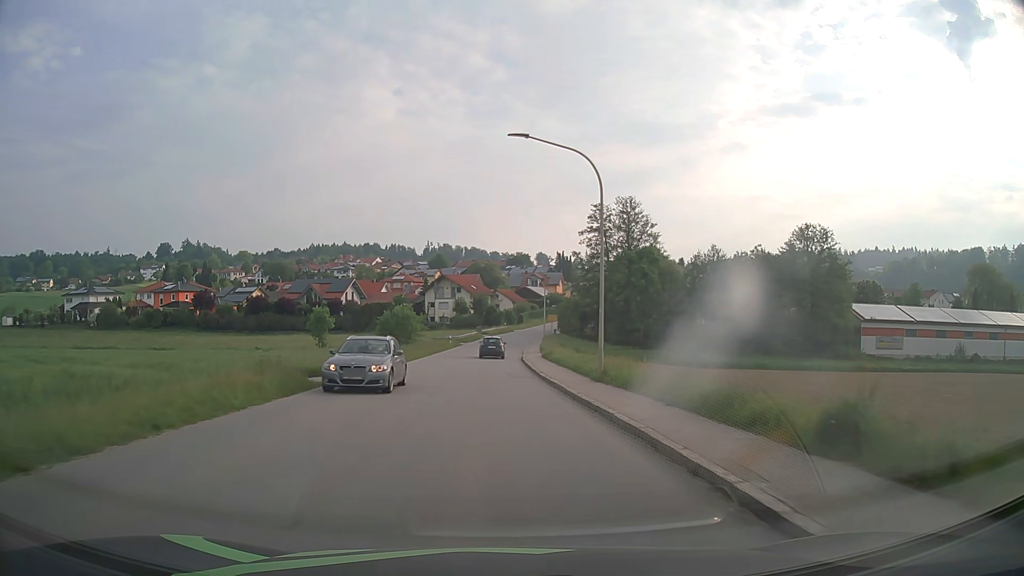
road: tertiary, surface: asphalt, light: Day
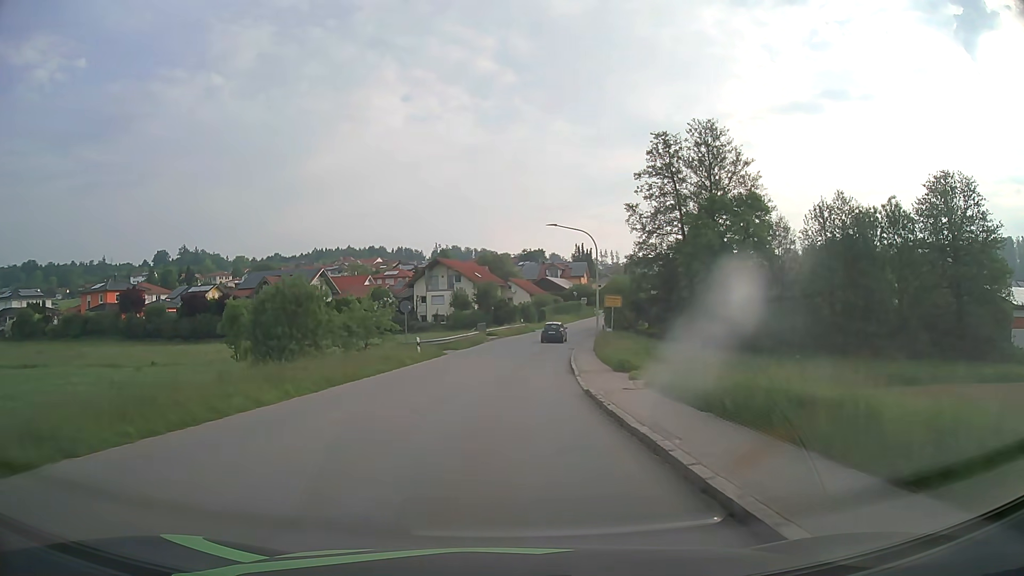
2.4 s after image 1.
(-0.6, +32.6) m; -1°
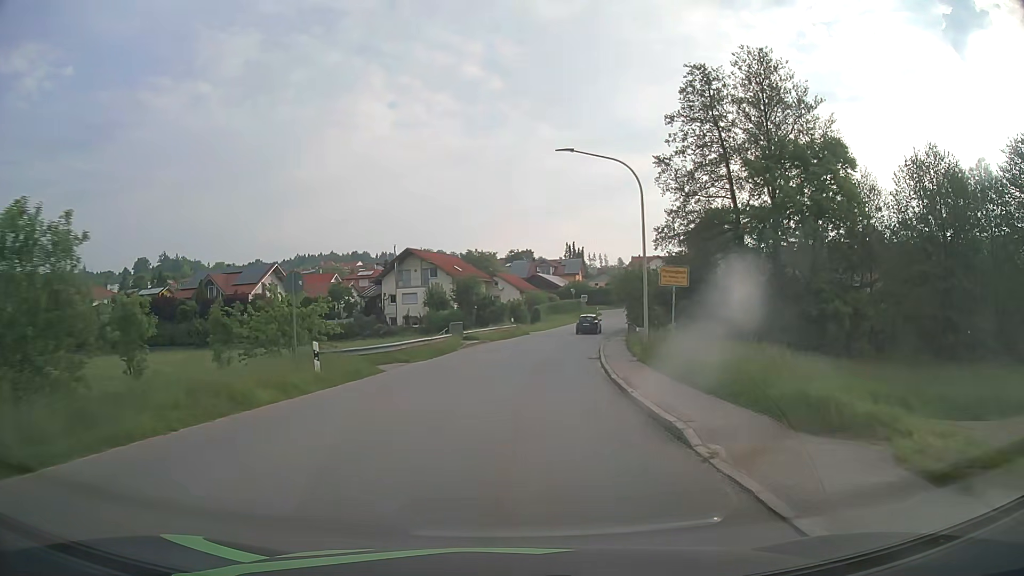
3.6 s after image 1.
(+0.1, +16.3) m; +1°
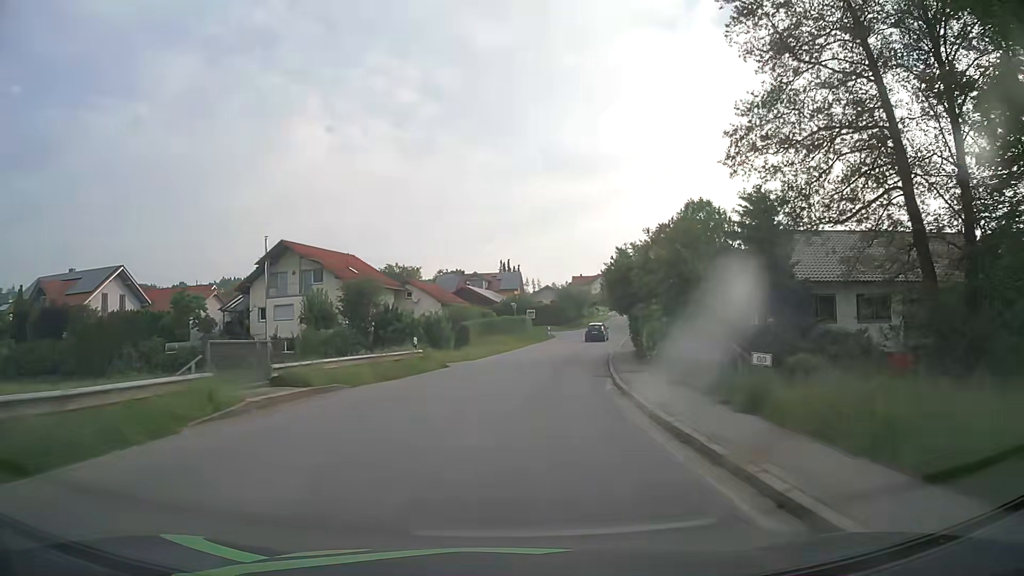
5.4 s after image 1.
(+1.2, +24.6) m; +6°
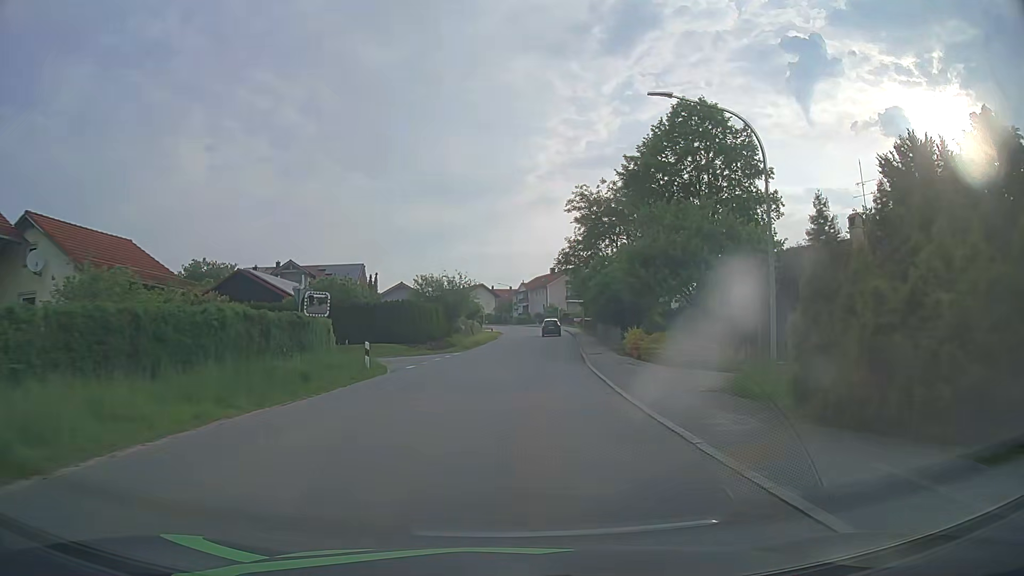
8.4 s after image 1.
(+4.1, +41.9) m; +12°
